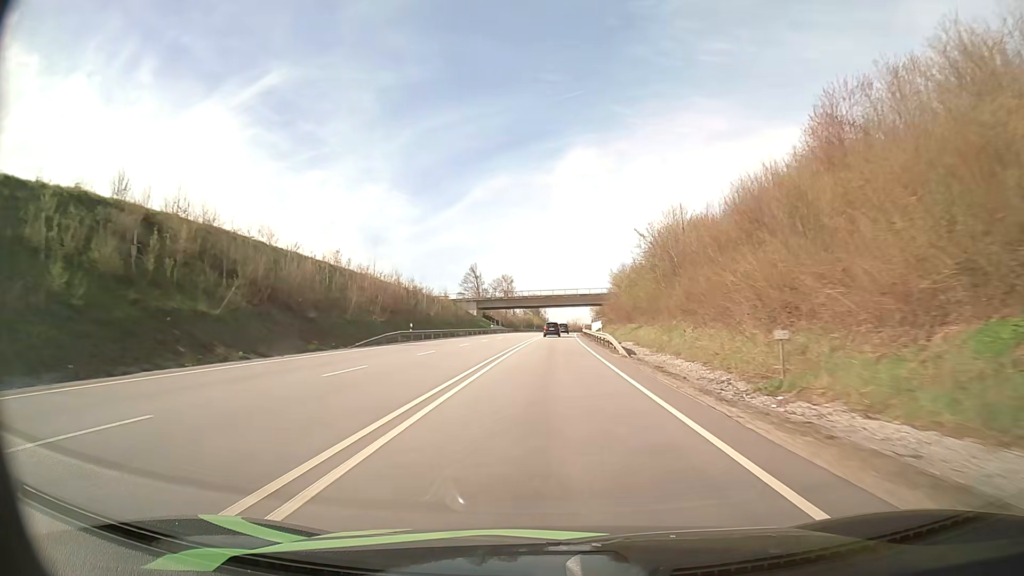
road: primary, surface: asphalt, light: Day
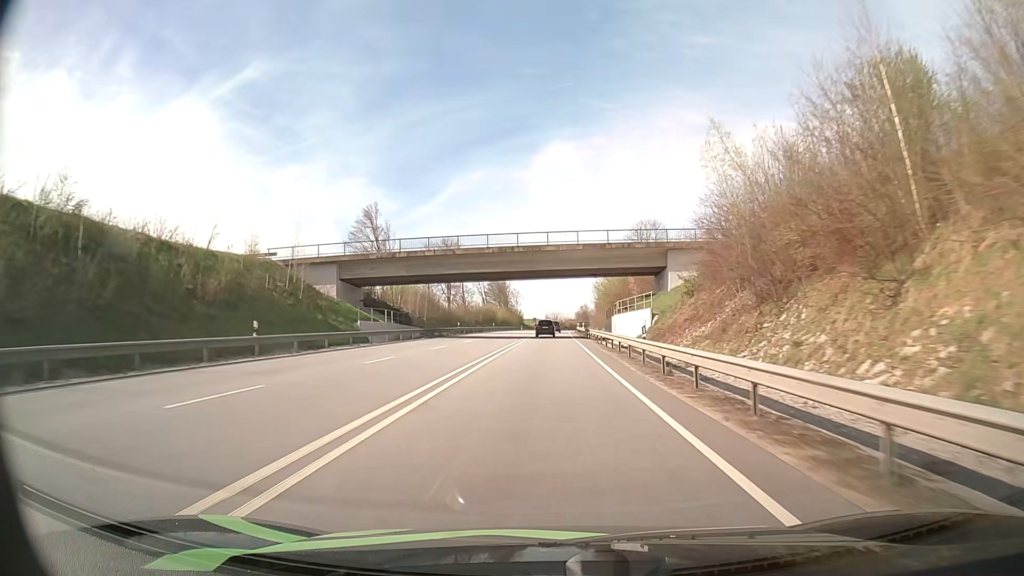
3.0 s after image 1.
(+1.6, +78.1) m; +2°
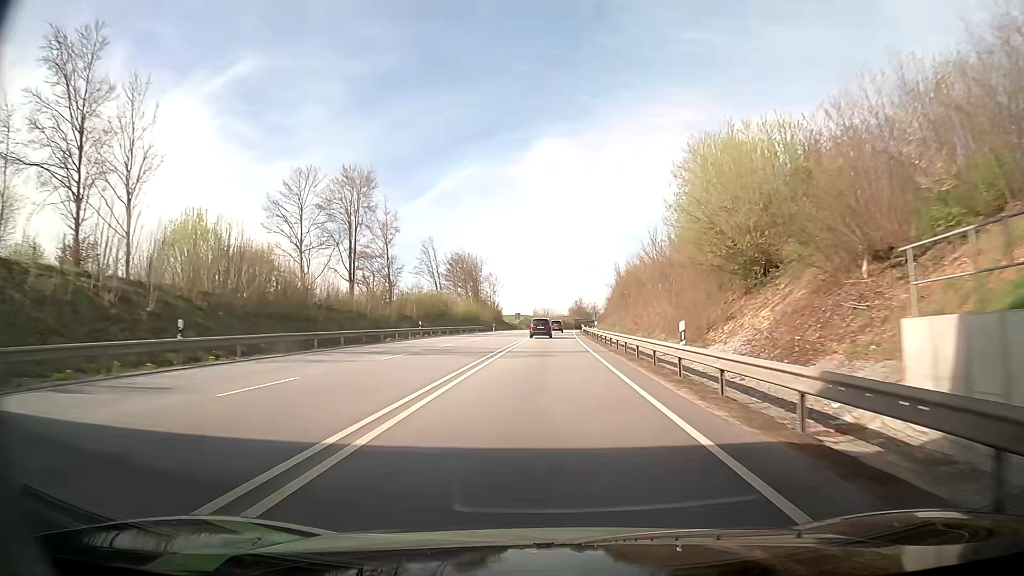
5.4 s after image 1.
(+0.4, +57.4) m; +1°
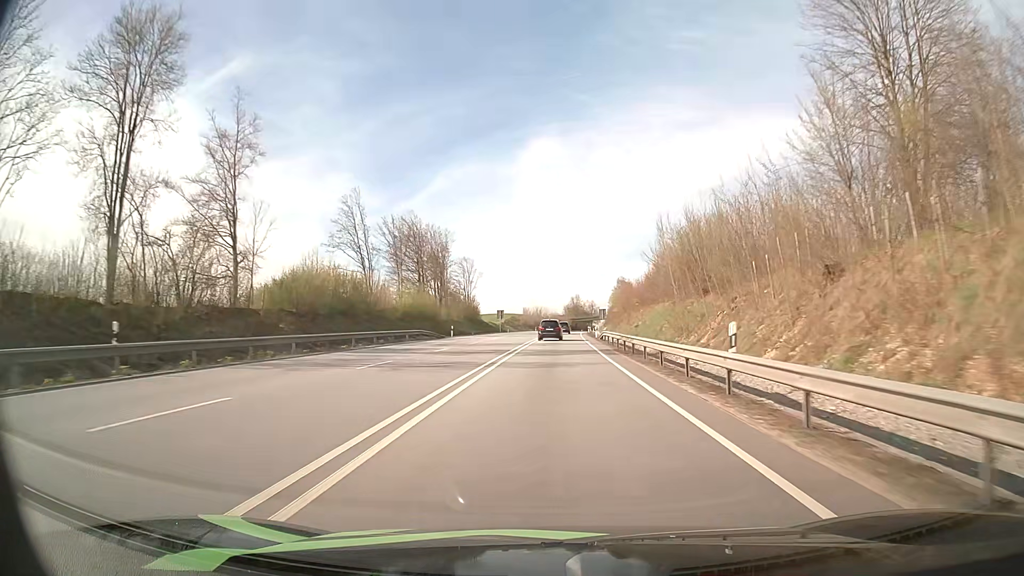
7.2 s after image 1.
(-0.1, +39.6) m; 0°
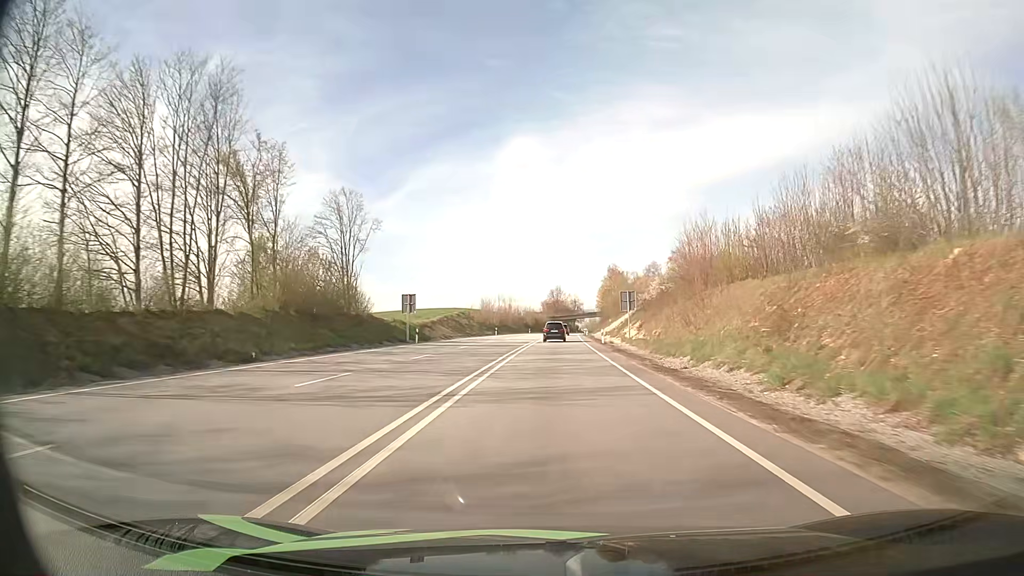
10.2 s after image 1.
(+1.2, +64.4) m; +2°
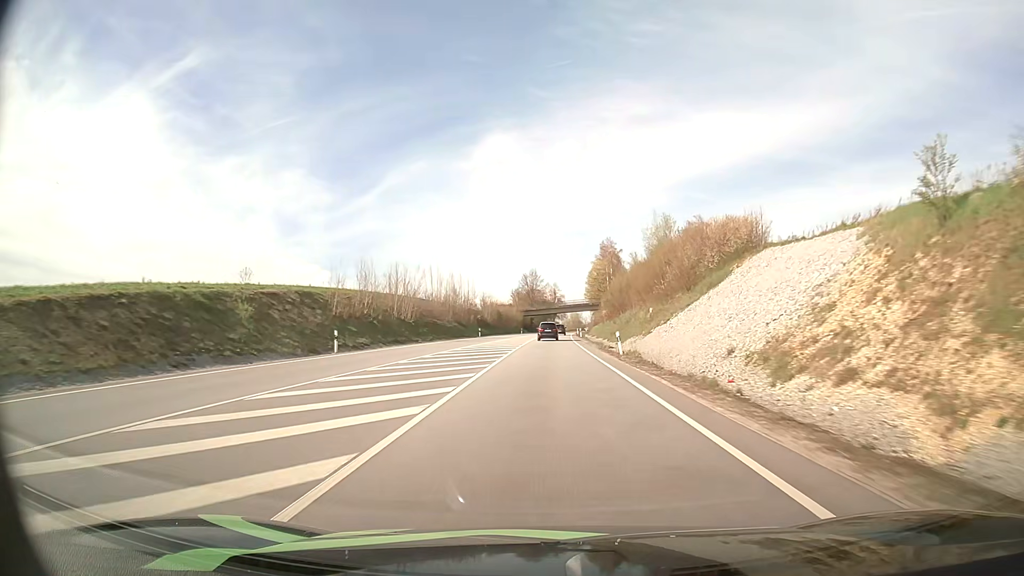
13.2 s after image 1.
(+1.1, +67.9) m; +2°
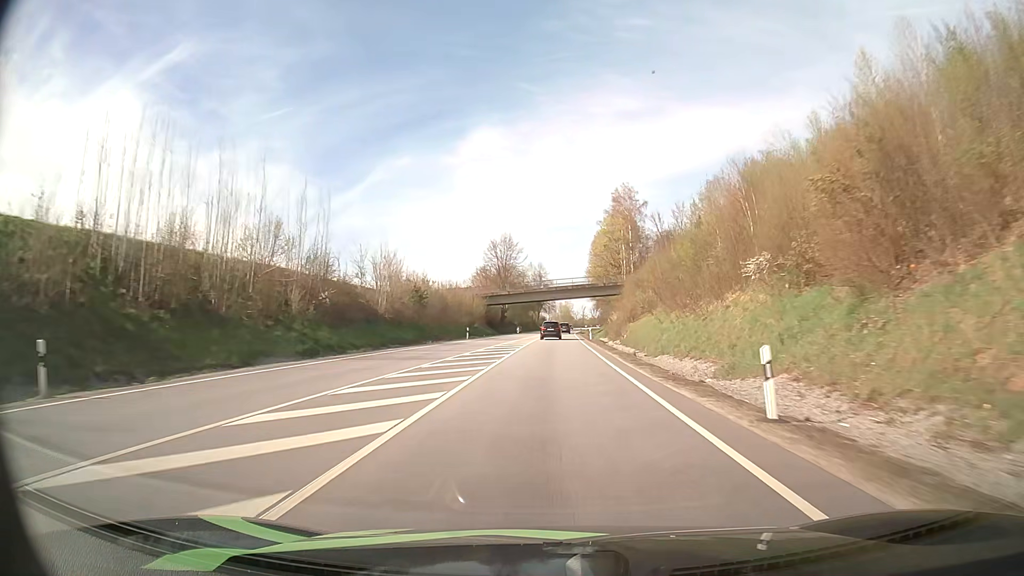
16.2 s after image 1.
(+0.4, +71.6) m; +1°
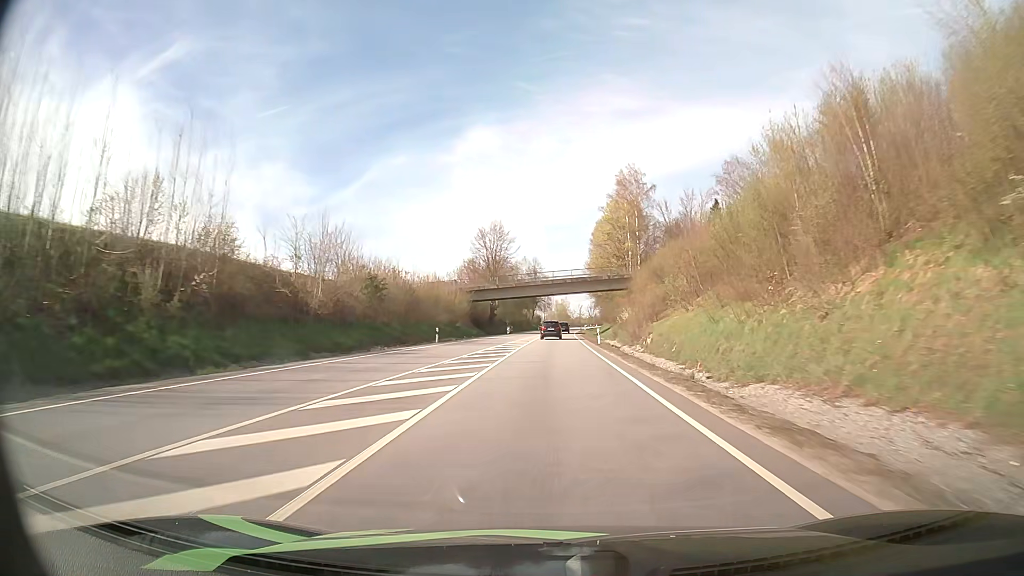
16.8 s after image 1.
(+0.1, +14.4) m; 0°
(0, +10) (0, +20) (0, +30) (0, +40) (+1, +50) (+1, +60) (+1, +70) (+1, +80) (+2, +90) (+2, +100) m
